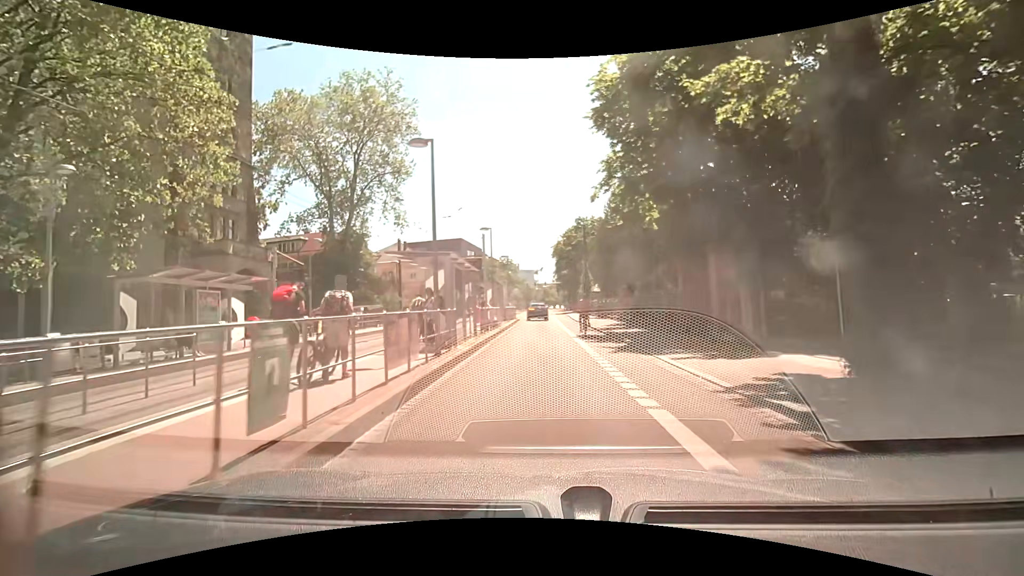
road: primary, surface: asphalt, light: Day
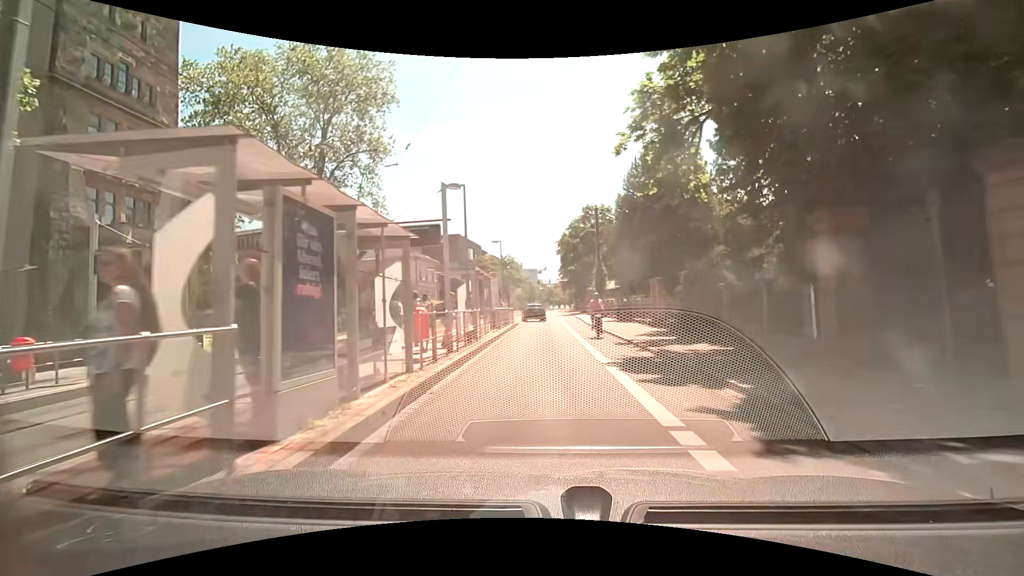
(-0.1, +9.5) m; 0°
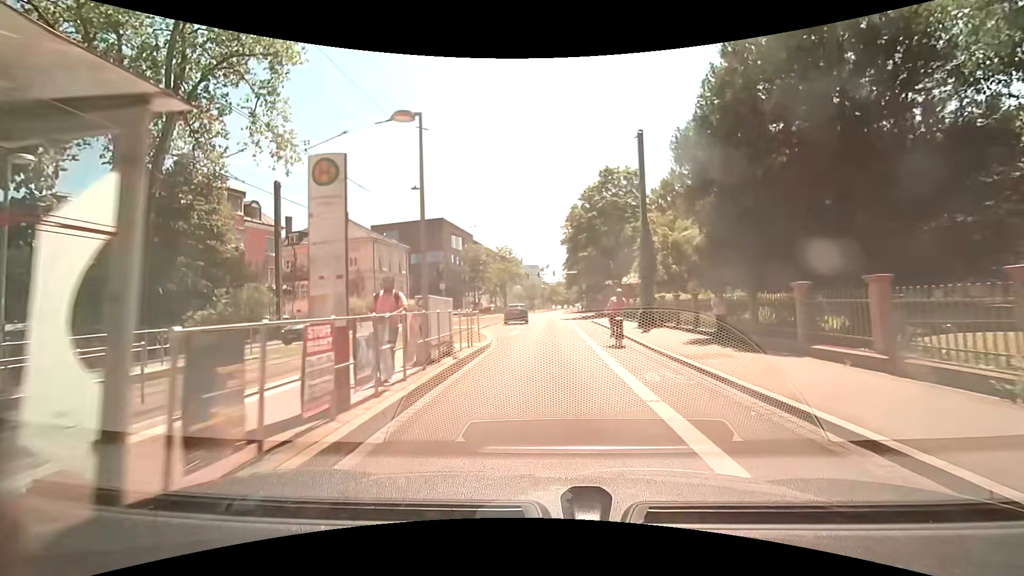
(-0.2, +20.3) m; 0°
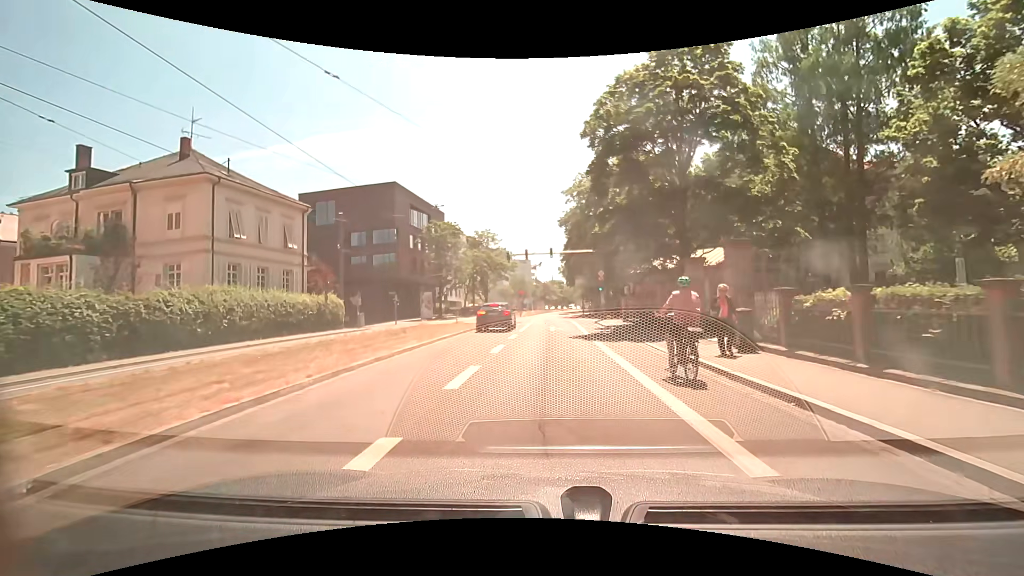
(0.0, +27.0) m; 0°
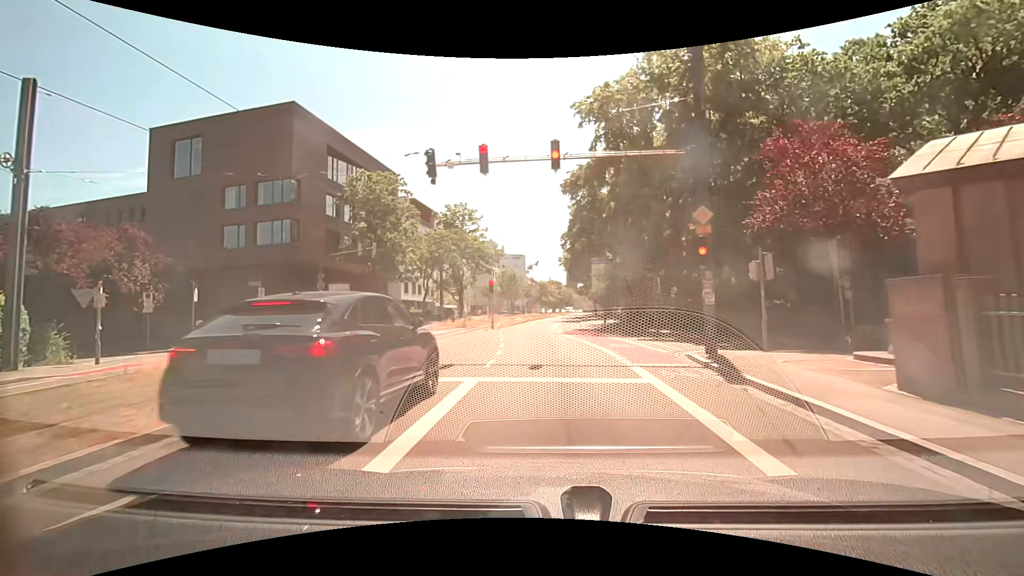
(+0.3, +27.4) m; 0°
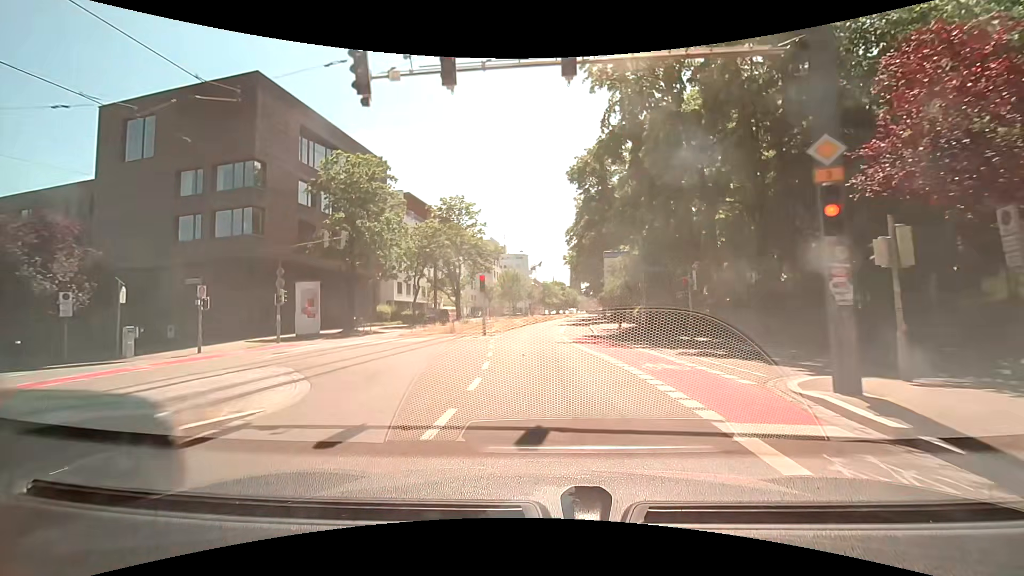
(0.0, +6.1) m; -1°
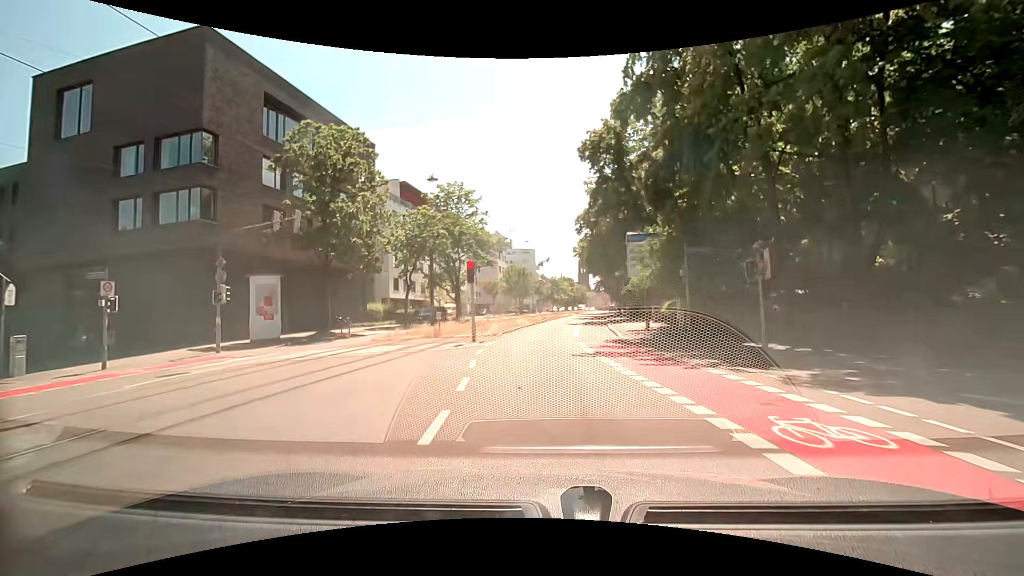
(0.0, +6.2) m; 0°
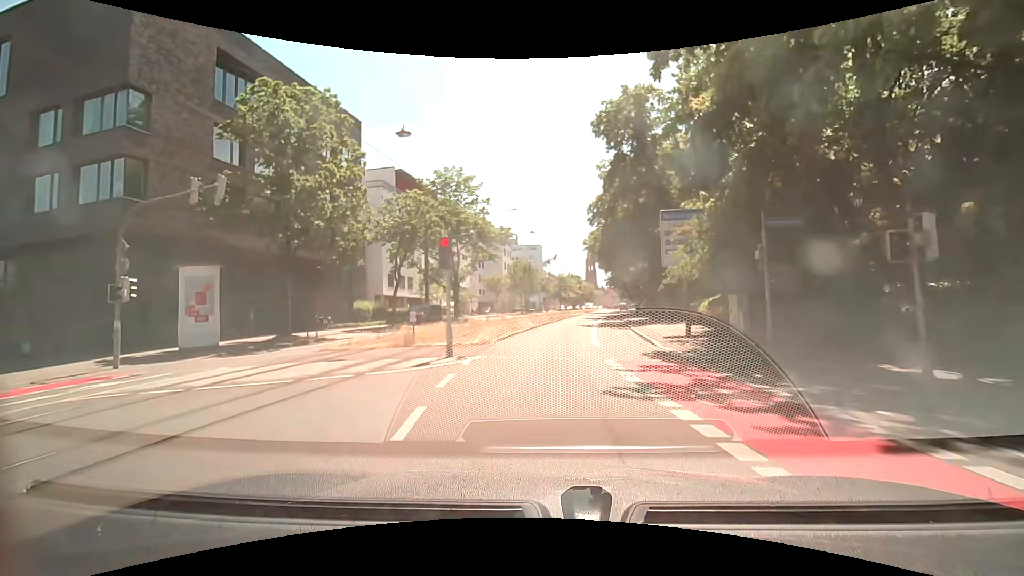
(0.0, +6.0) m; -1°
